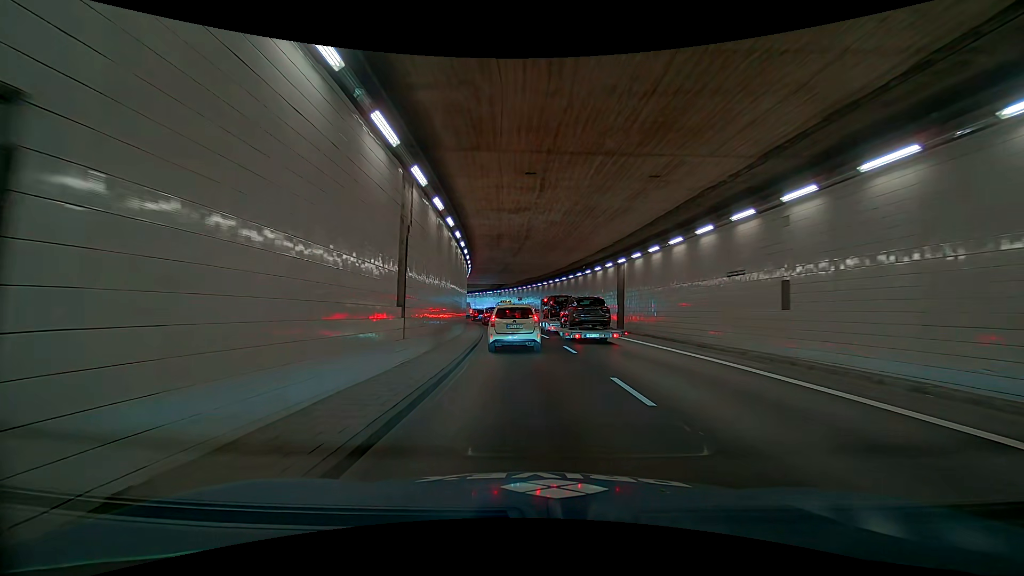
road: trunk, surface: asphalt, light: Day
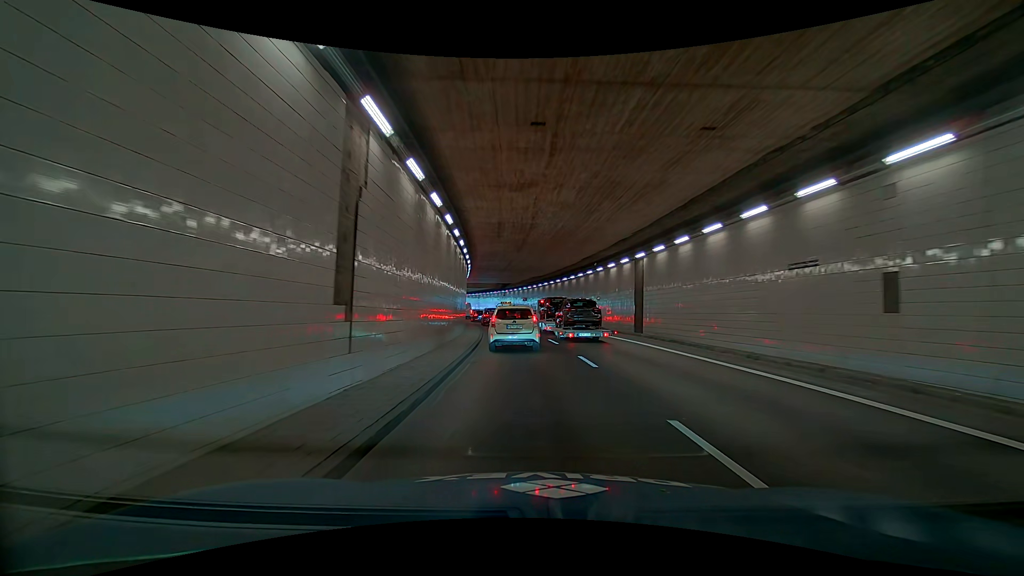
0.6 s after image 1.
(0.0, +3.9) m; 0°
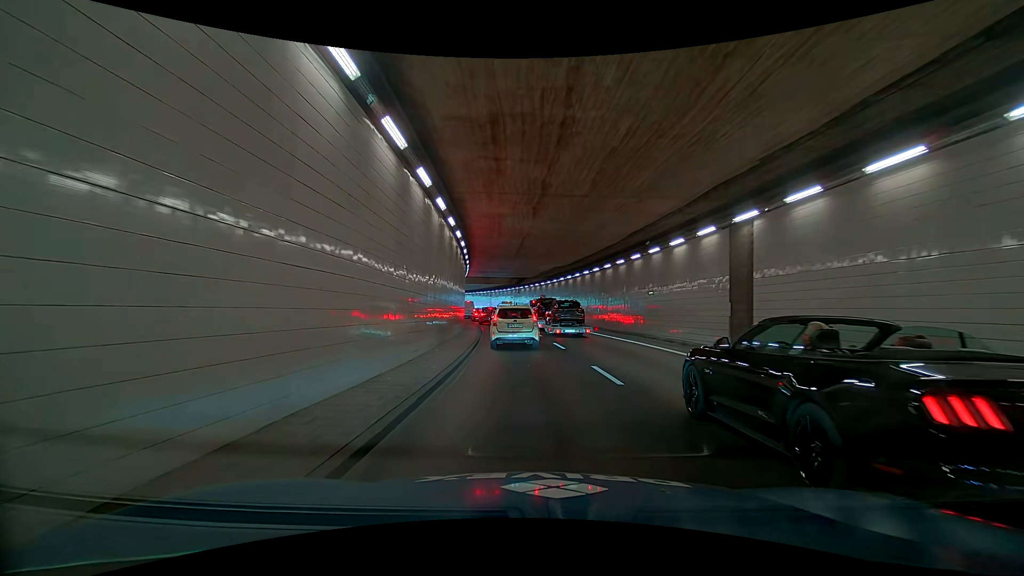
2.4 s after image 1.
(0.0, +12.1) m; 0°
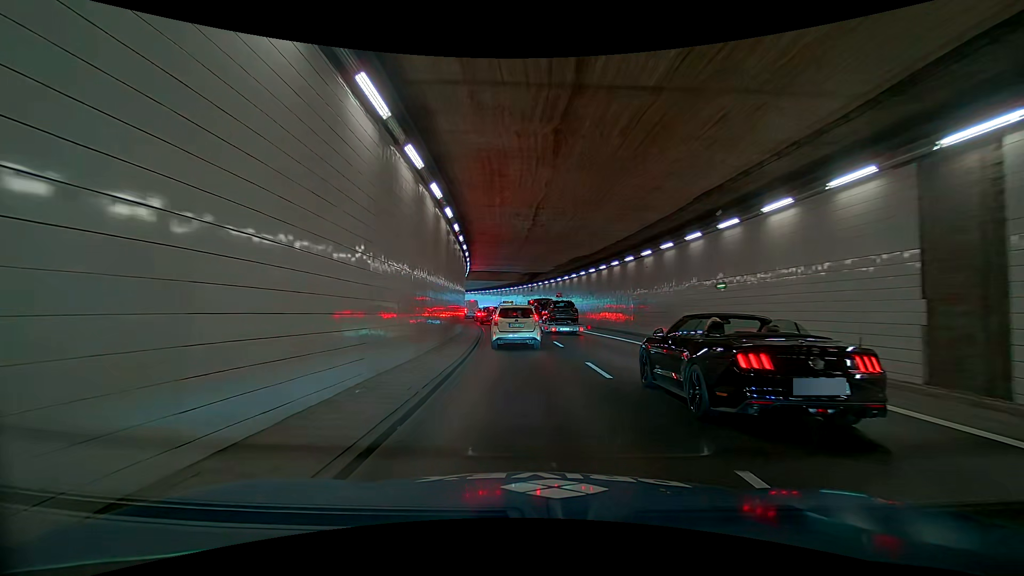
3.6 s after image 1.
(0.0, +8.0) m; 0°
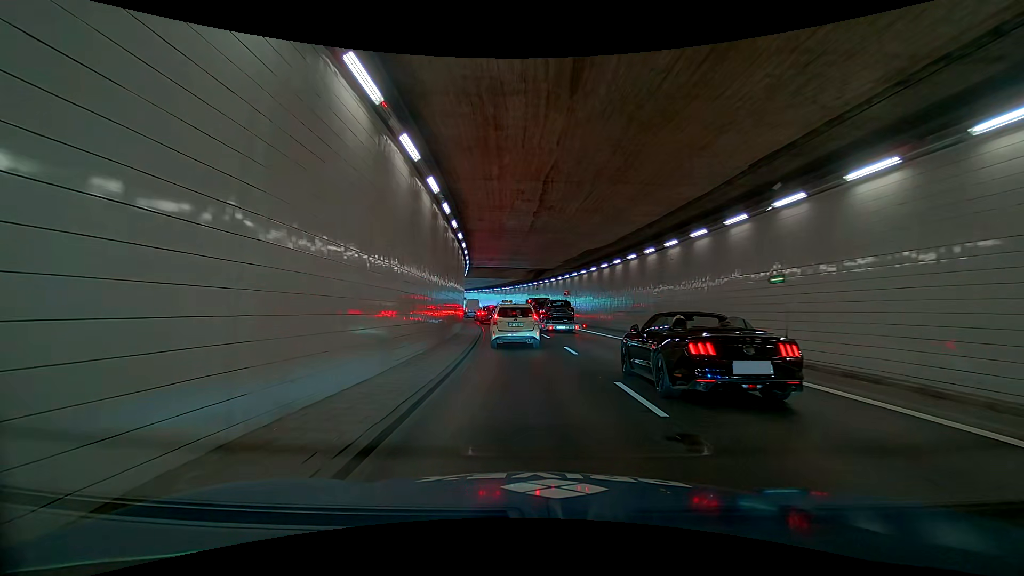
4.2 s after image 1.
(0.0, +3.7) m; 0°
